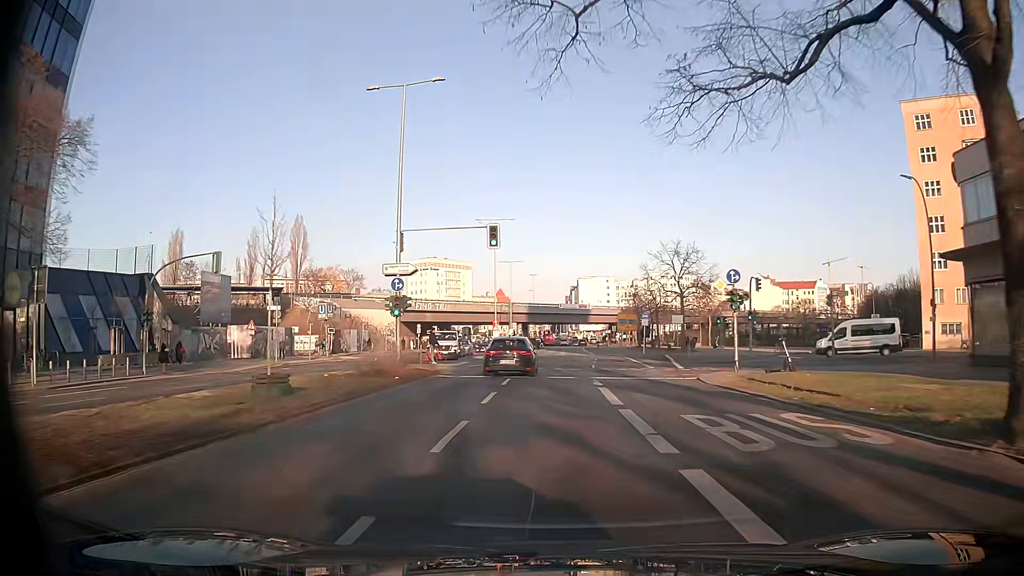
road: tertiary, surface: asphalt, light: Day
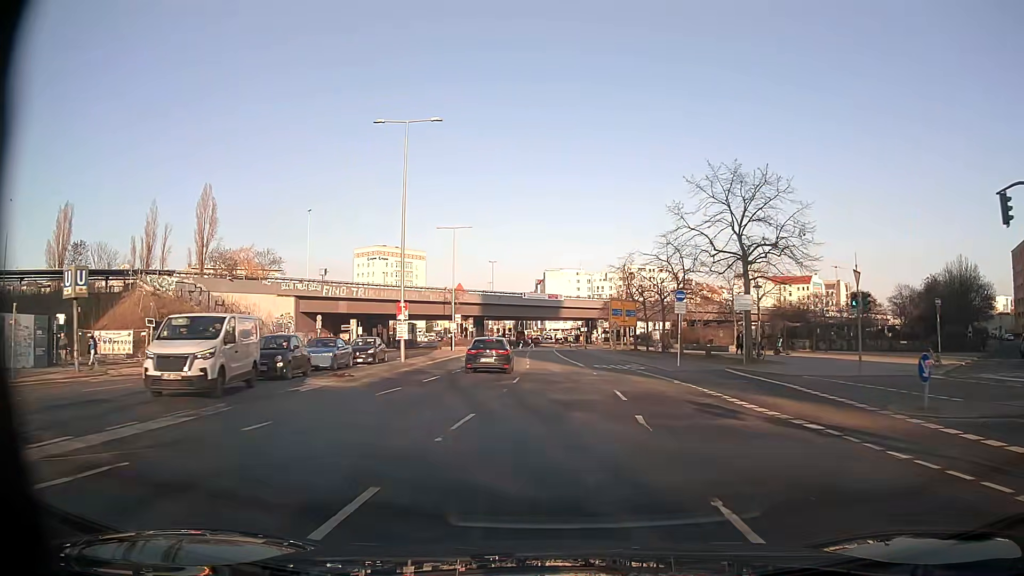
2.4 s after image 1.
(+0.6, +30.2) m; +3°
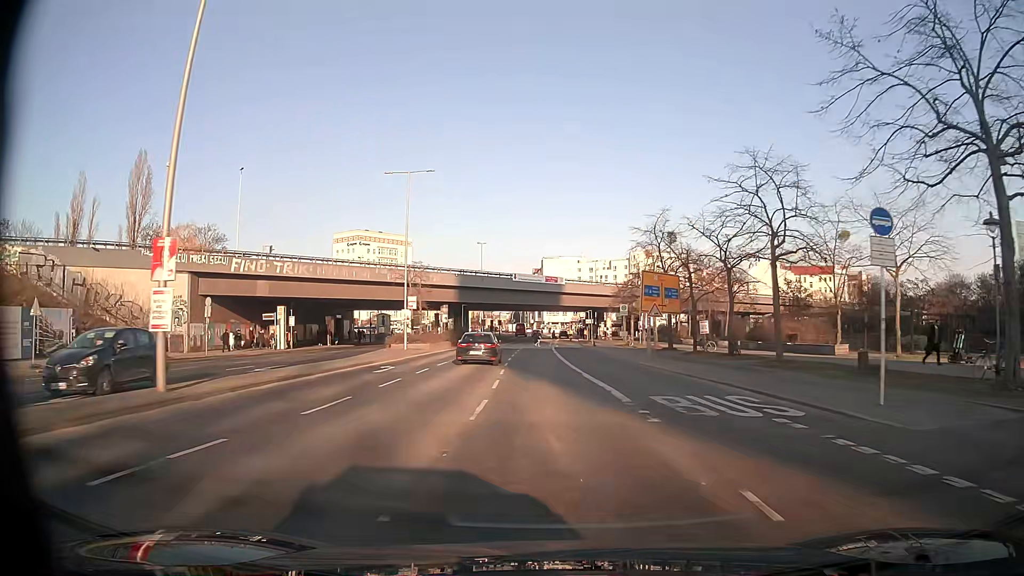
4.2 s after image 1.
(+0.4, +22.4) m; +1°
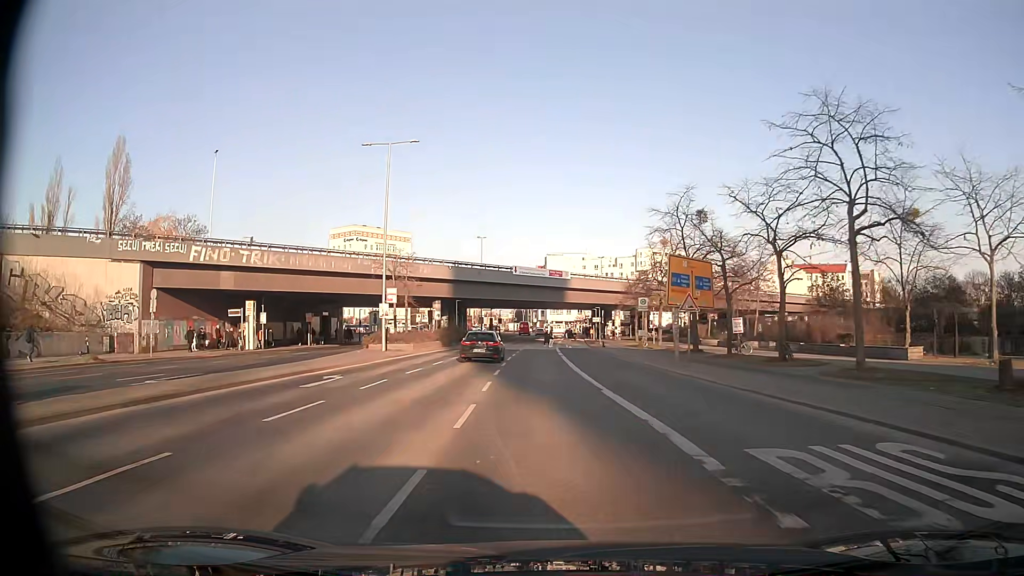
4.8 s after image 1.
(-0.1, +7.5) m; 0°
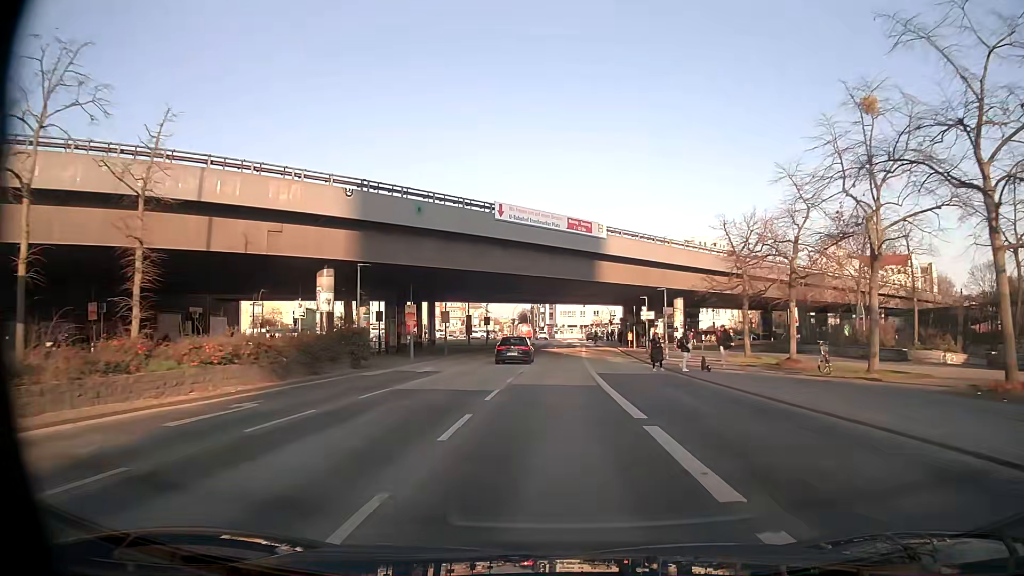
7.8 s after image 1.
(-0.8, +37.2) m; -1°
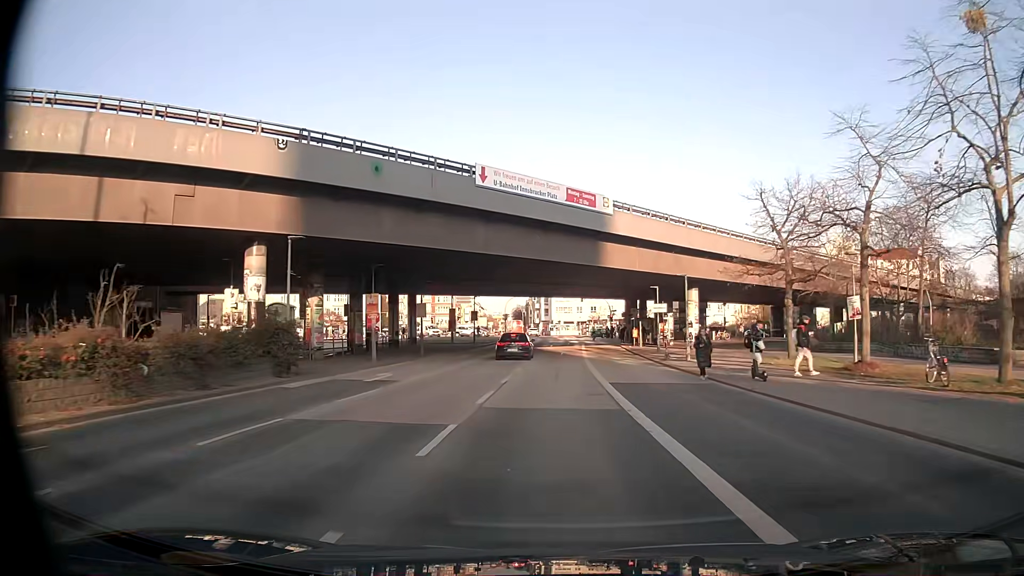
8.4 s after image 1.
(0.0, +7.4) m; 0°
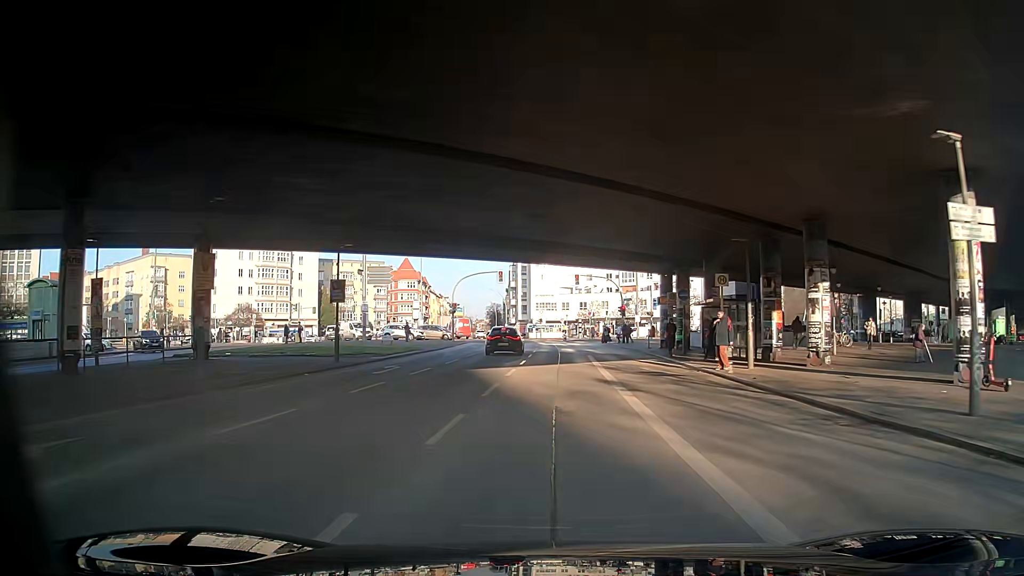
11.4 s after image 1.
(+0.7, +35.0) m; +4°
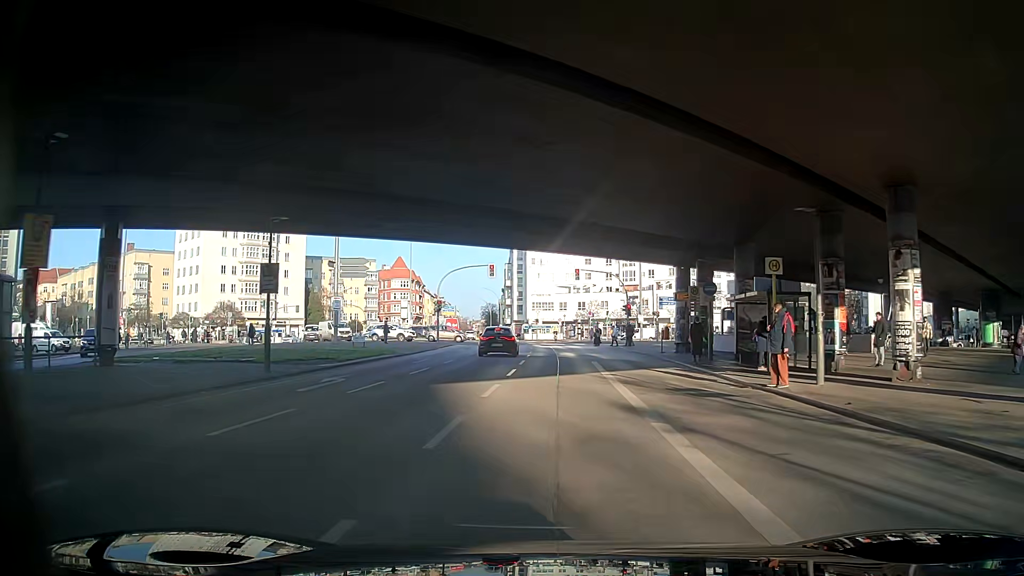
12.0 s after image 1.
(-0.1, +6.1) m; -2°
